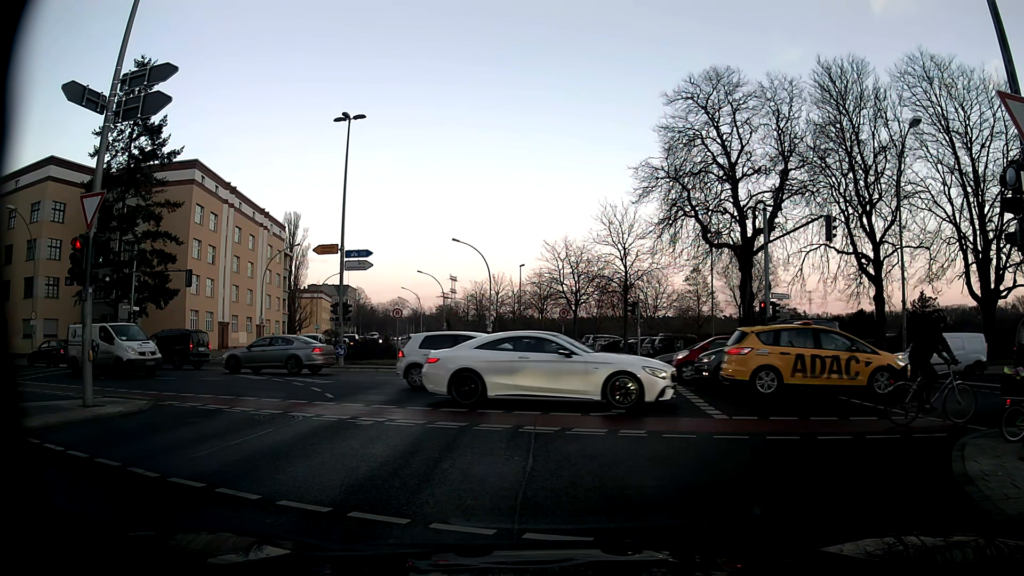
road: secondary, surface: asphalt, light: Day
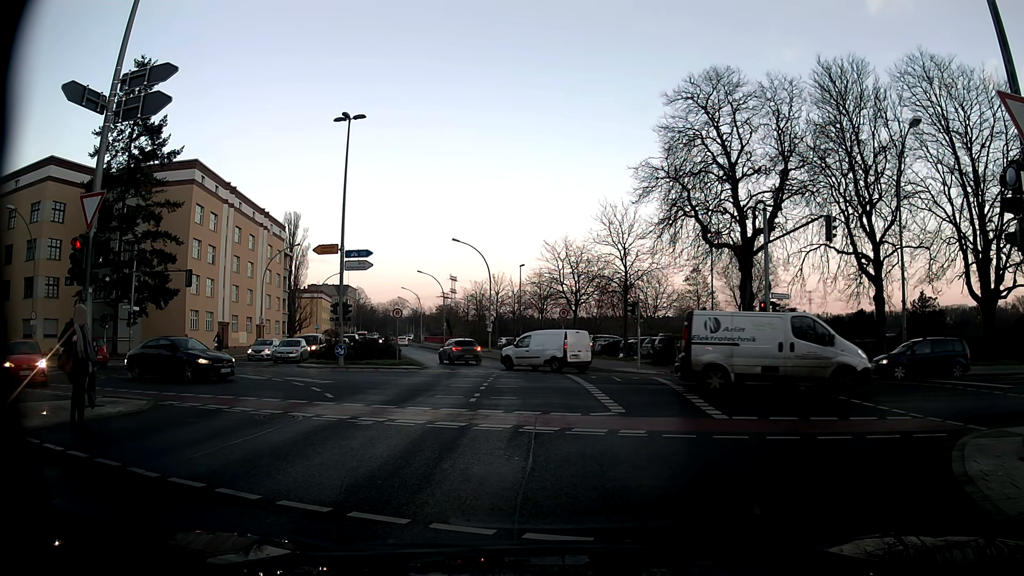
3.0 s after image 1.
(0.0, 0.0) m; 0°
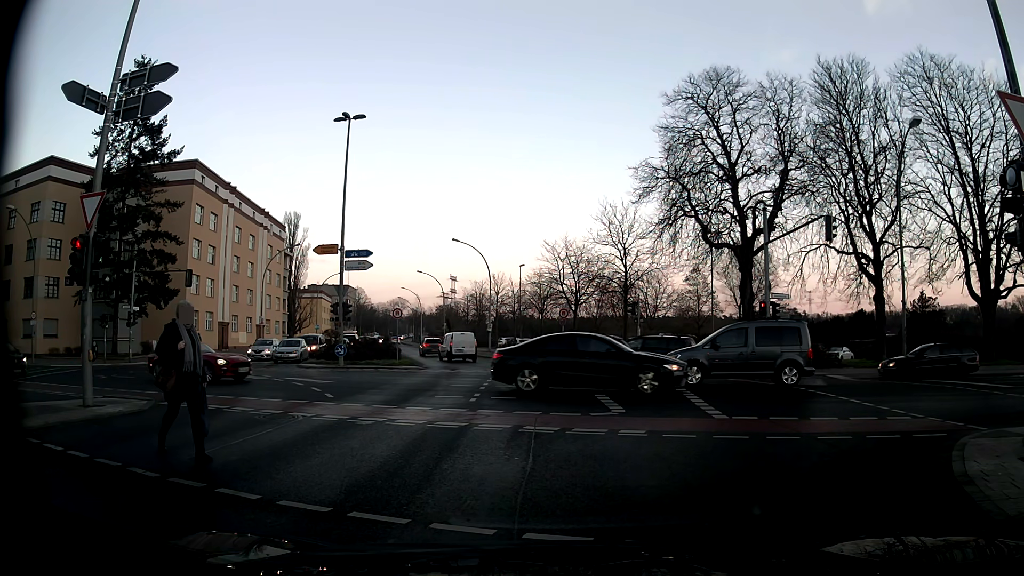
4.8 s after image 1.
(0.0, 0.0) m; 0°
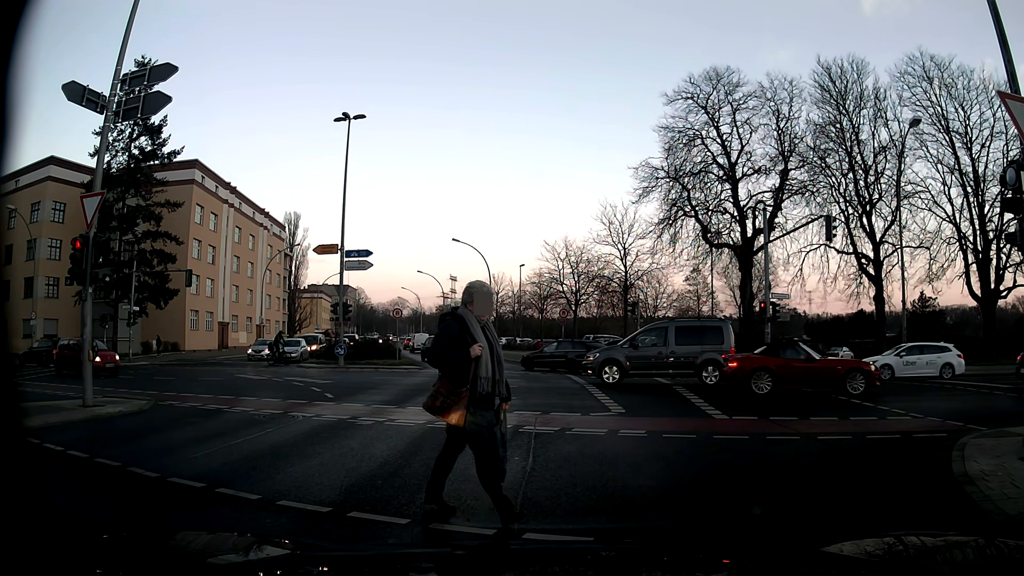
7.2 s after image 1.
(0.0, 0.0) m; 0°
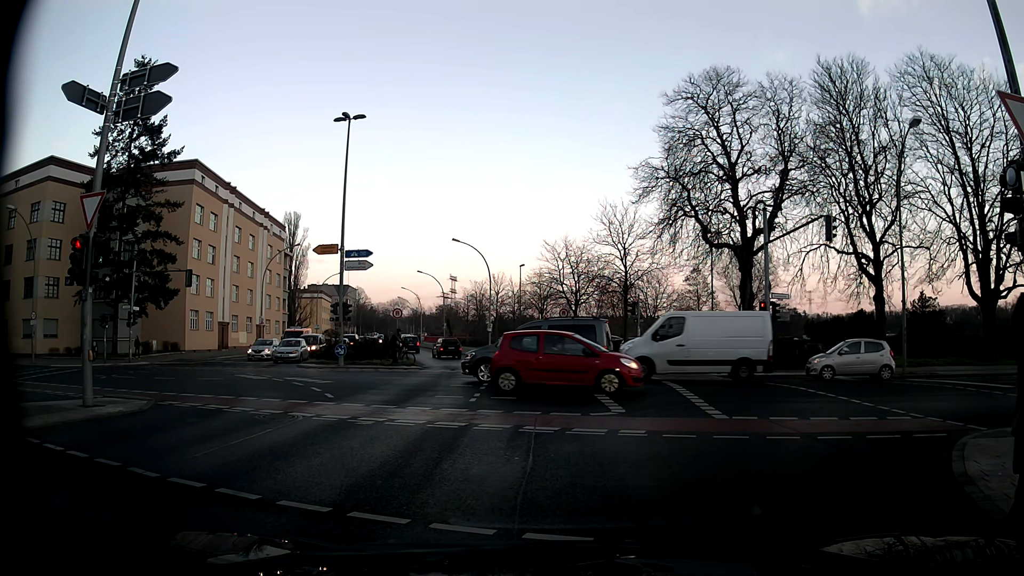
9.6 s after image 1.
(0.0, 0.0) m; 0°
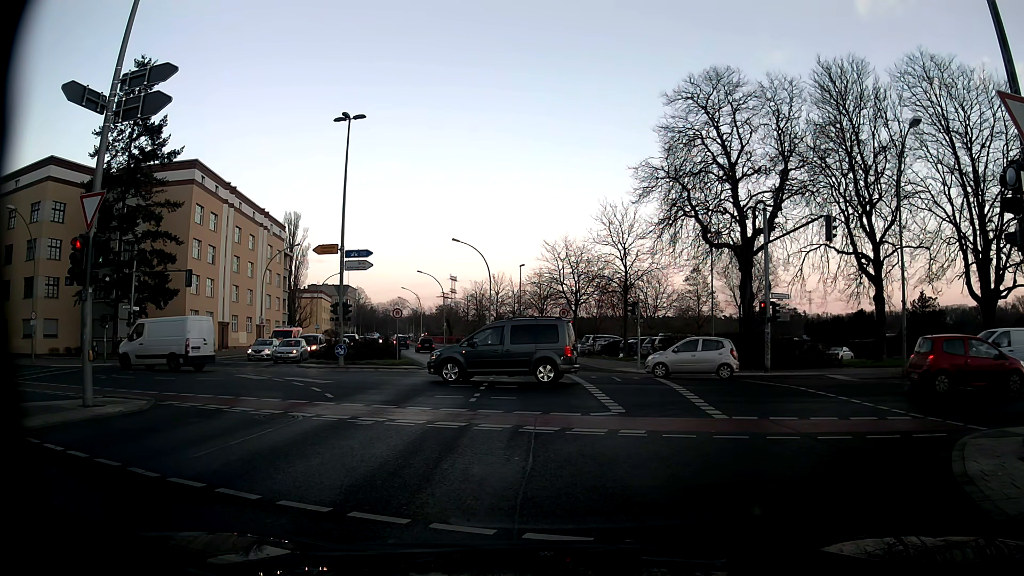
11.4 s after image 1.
(0.0, 0.0) m; 0°
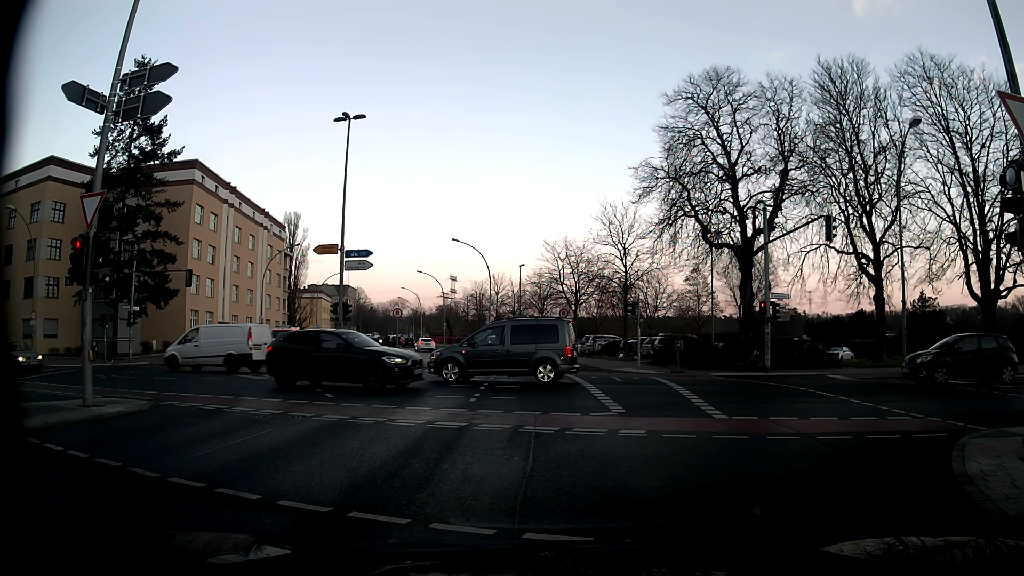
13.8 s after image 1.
(0.0, 0.0) m; 0°
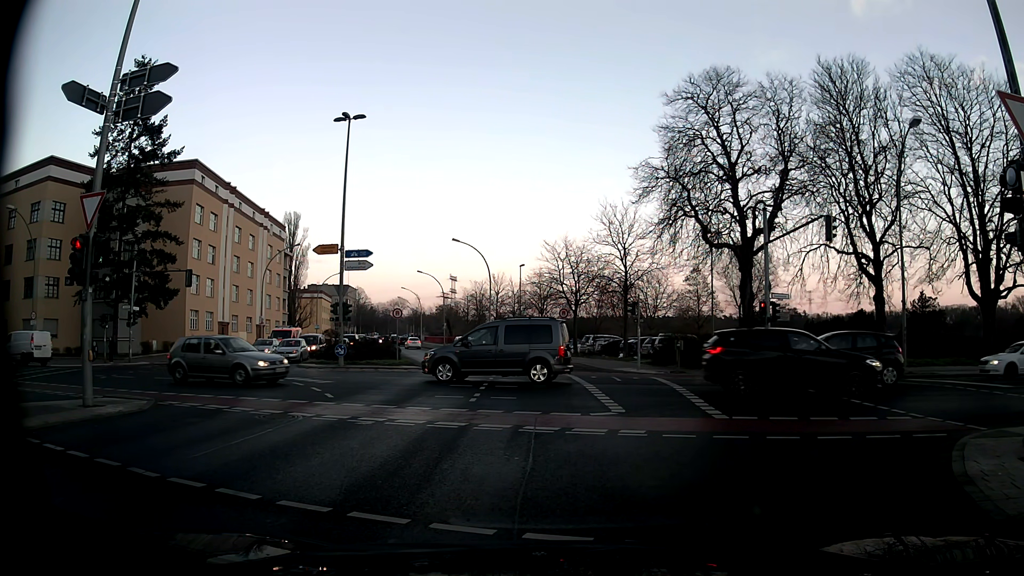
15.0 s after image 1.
(0.0, 0.0) m; 0°
